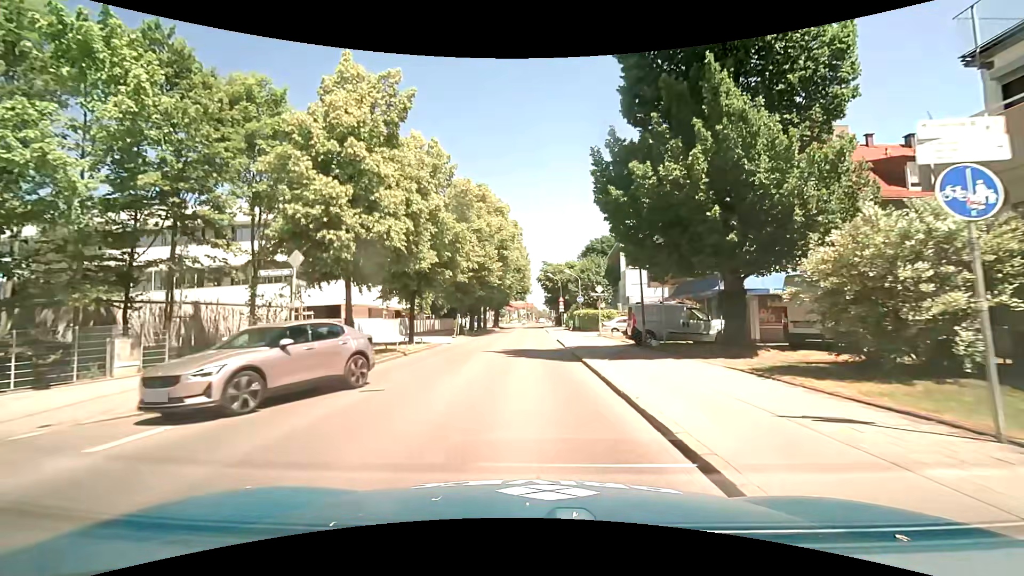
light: Day
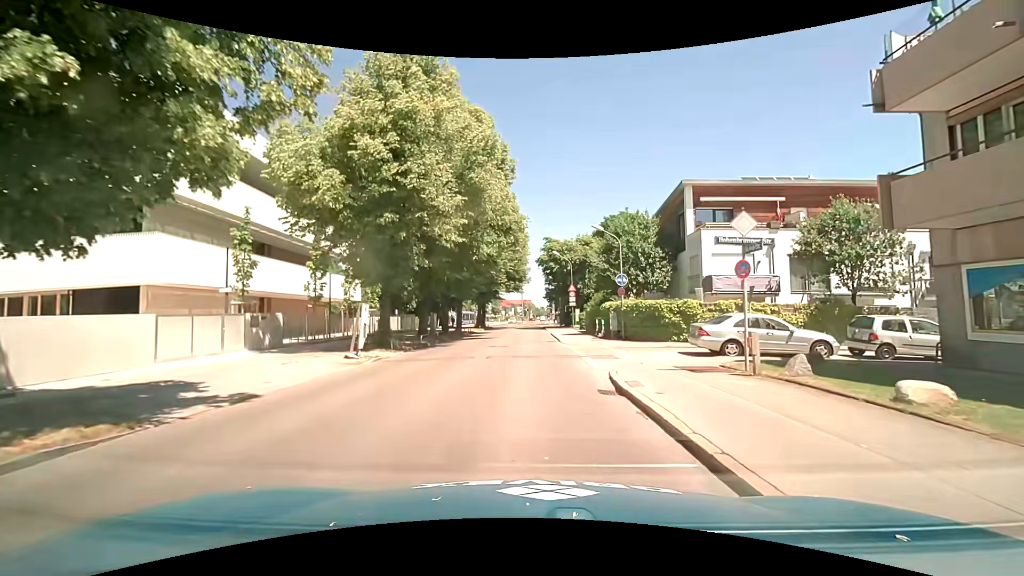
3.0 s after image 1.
(+0.2, +23.1) m; -2°
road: tertiary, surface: asphalt
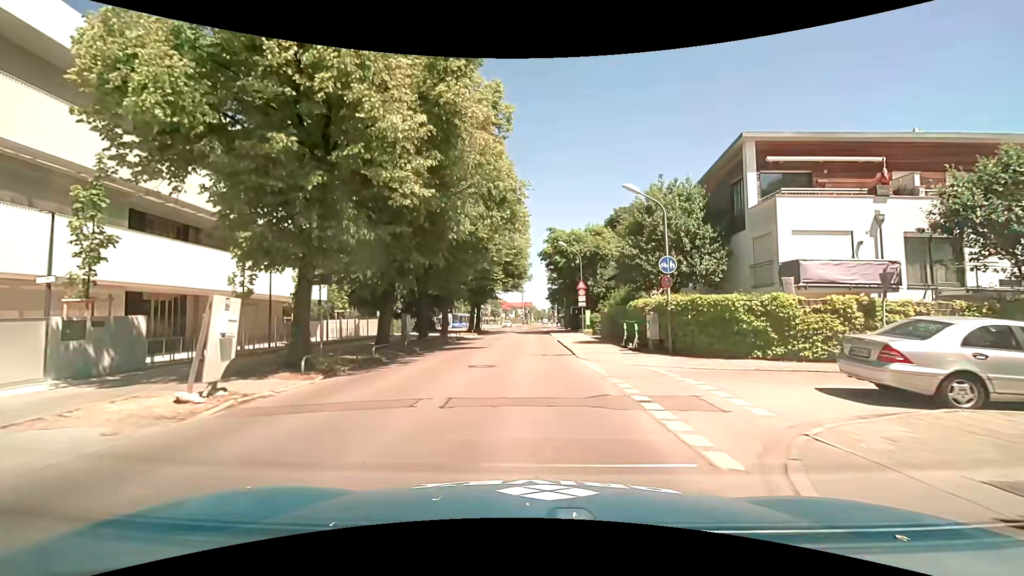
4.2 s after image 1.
(+0.3, +8.4) m; +1°
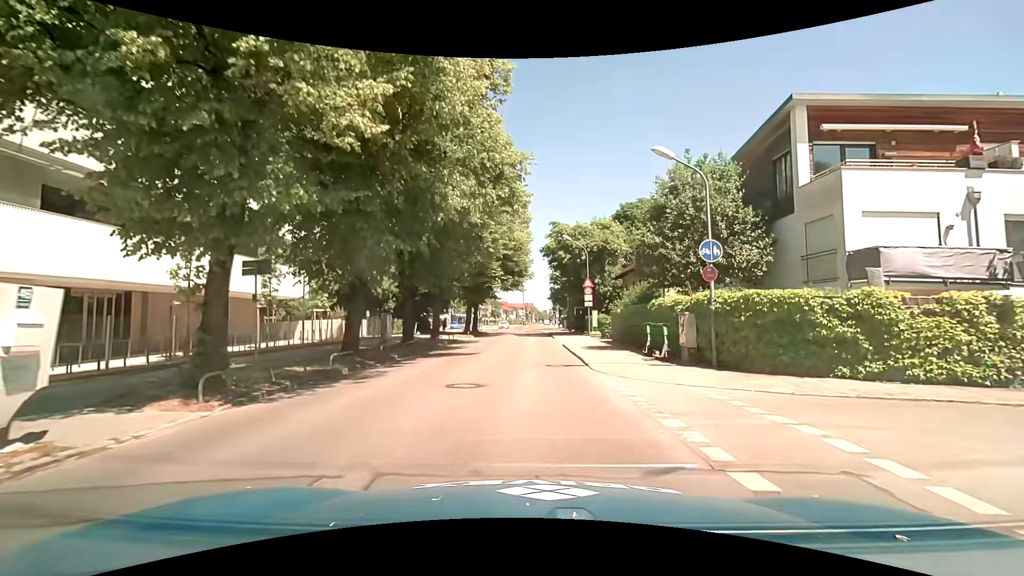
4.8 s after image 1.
(+0.1, +4.0) m; 0°
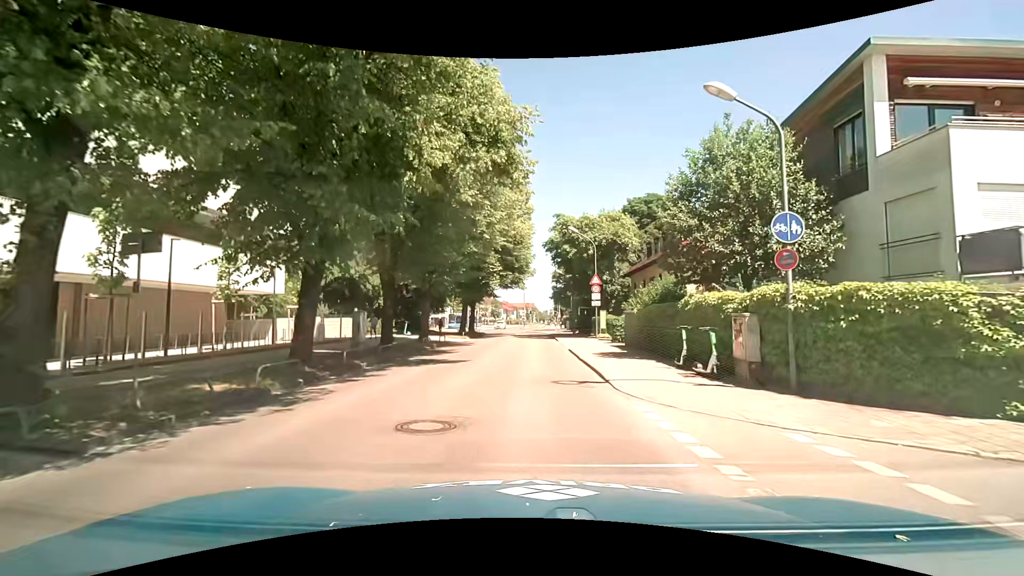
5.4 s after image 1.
(0.0, +3.9) m; 0°
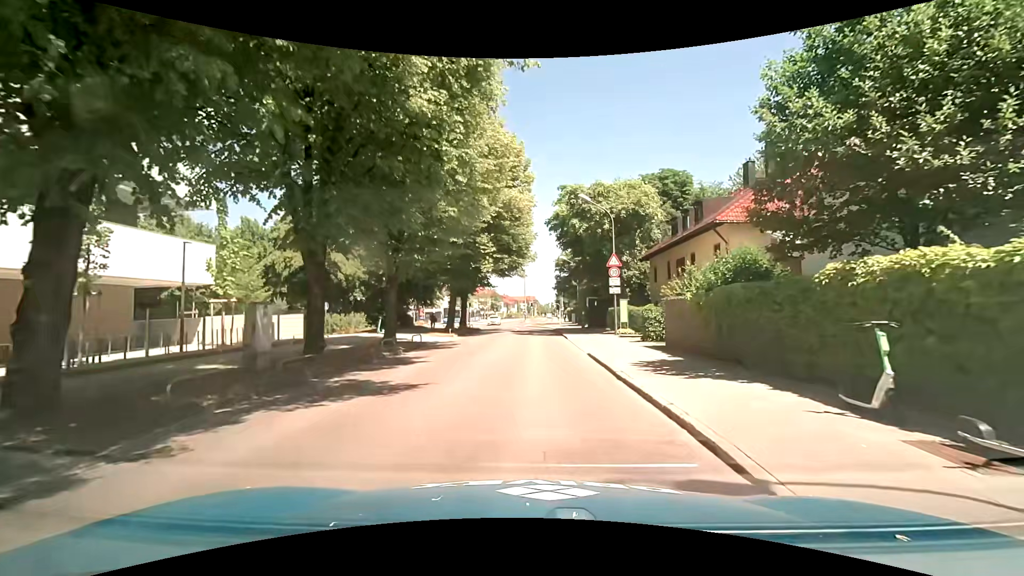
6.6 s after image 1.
(0.0, +7.6) m; +3°
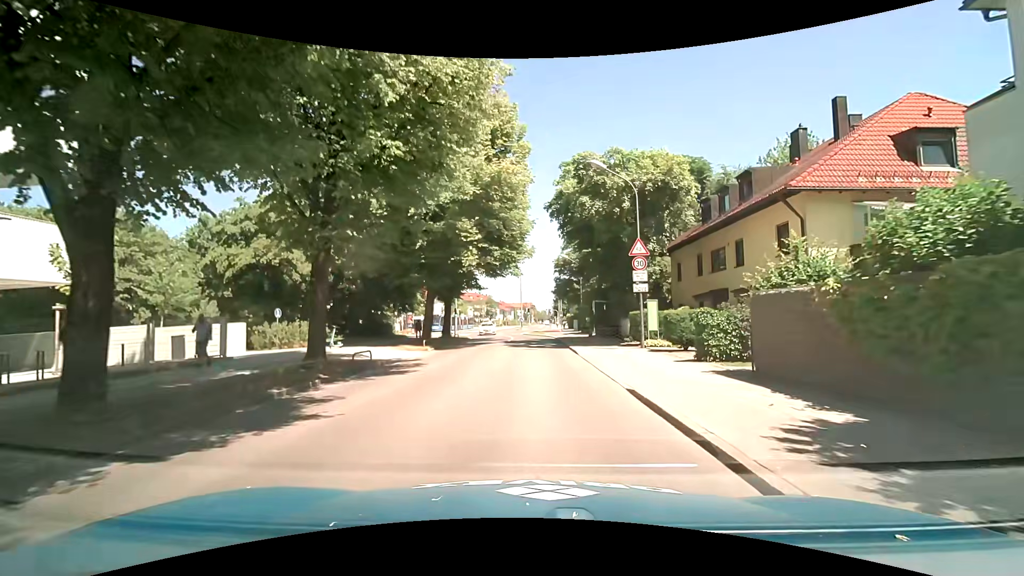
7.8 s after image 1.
(-0.2, +7.4) m; 0°
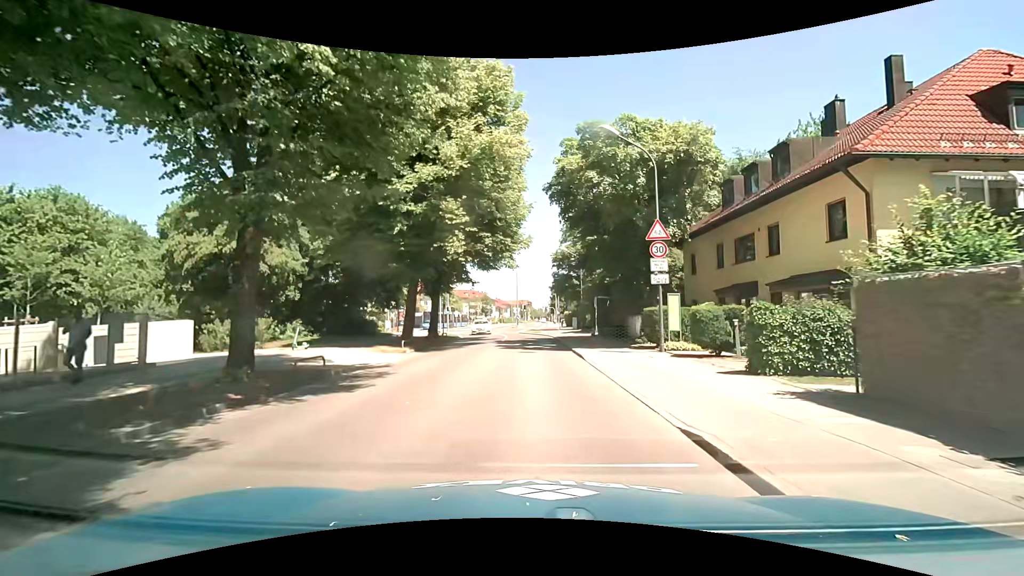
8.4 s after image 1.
(-0.2, +3.7) m; -2°
(0, +10) (0, +20) (0, +30) (-1, +40) (-2, +50) (-3, +60) (-3, +70) (-2, +80) (-1, +90) (0, +100) m
